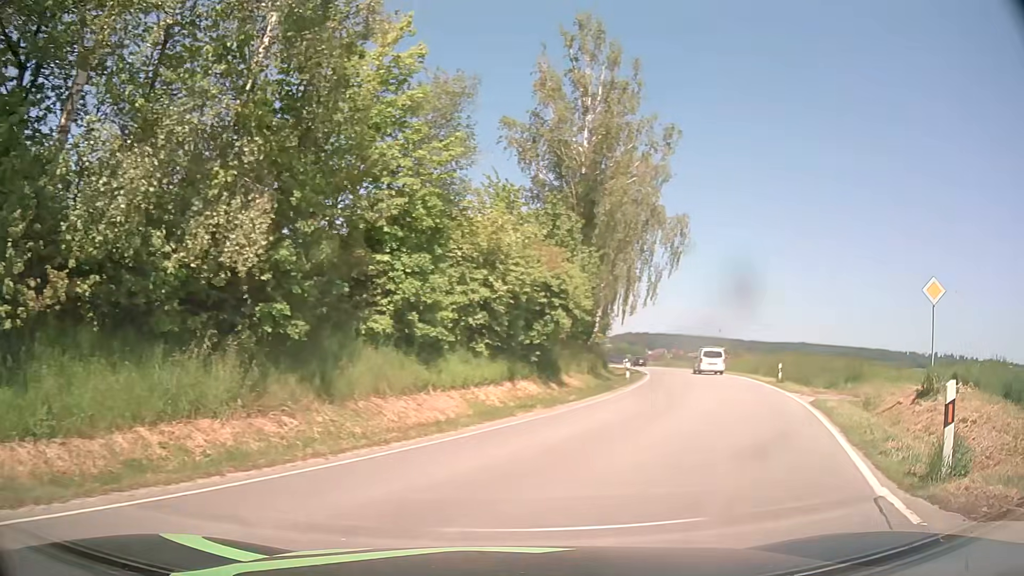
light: Day
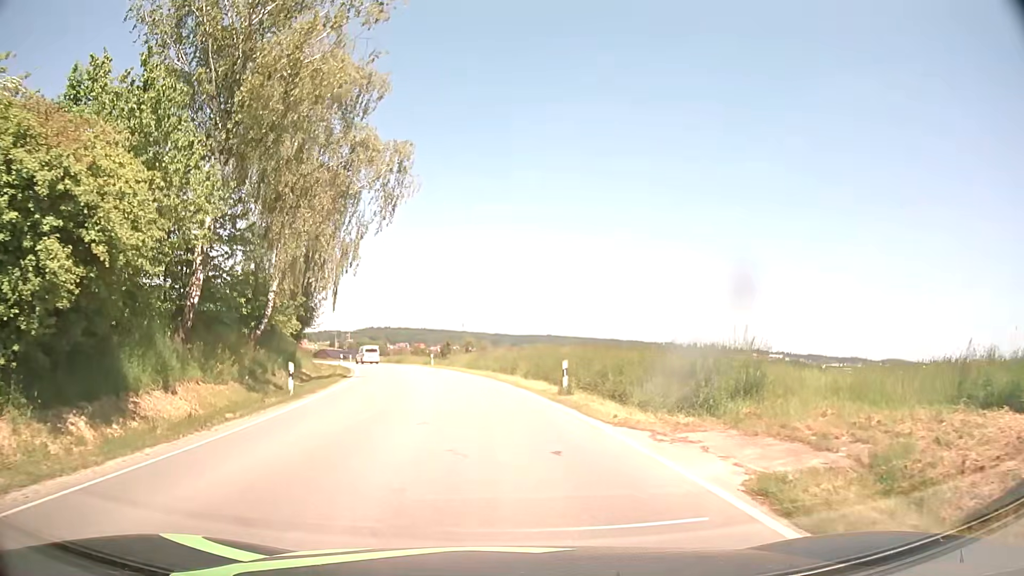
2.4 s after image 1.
(+4.7, +14.7) m; +23°
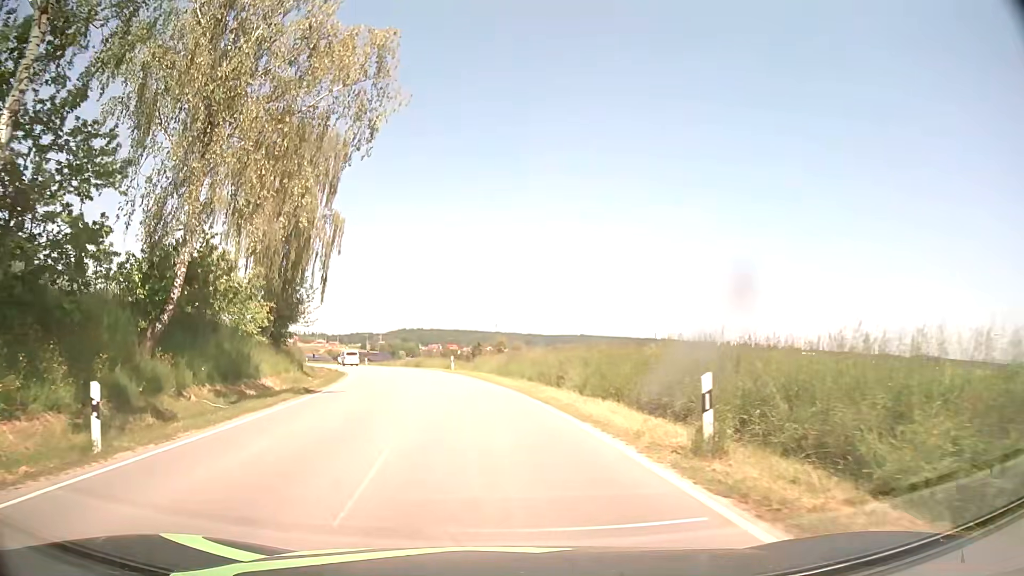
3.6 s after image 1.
(-0.2, +11.6) m; -3°
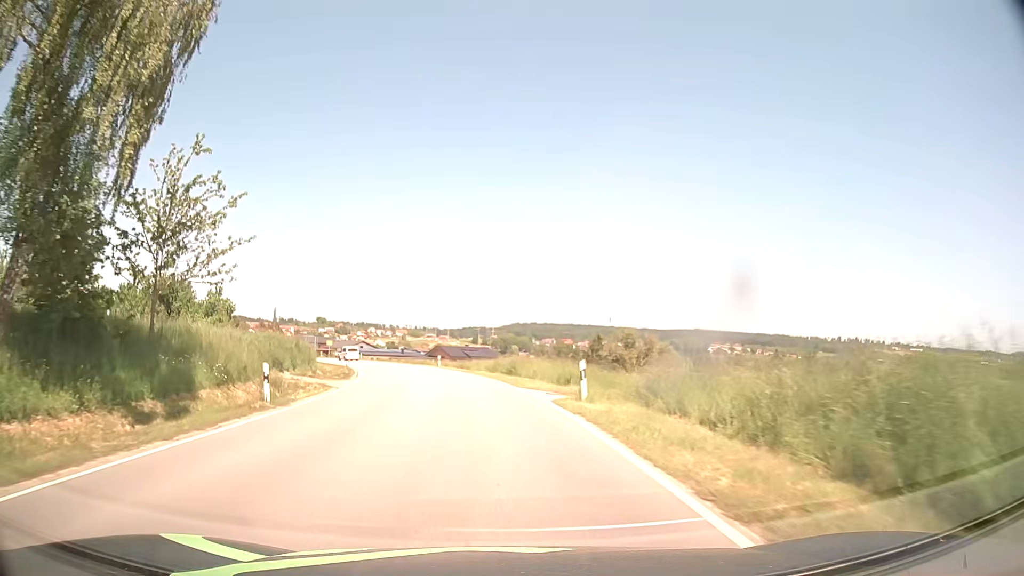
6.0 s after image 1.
(-2.5, +30.4) m; -9°
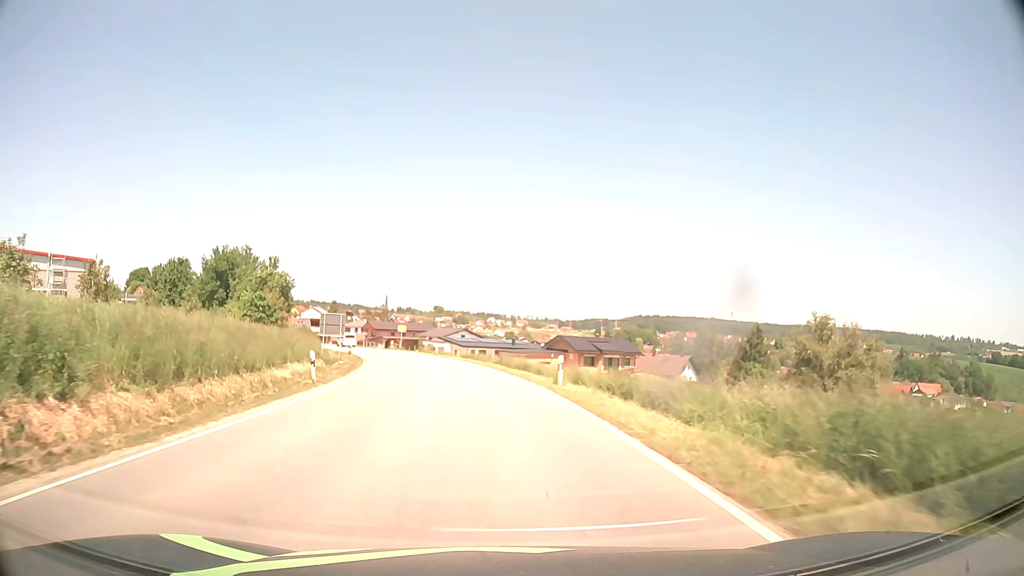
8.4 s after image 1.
(-3.4, +35.8) m; -10°
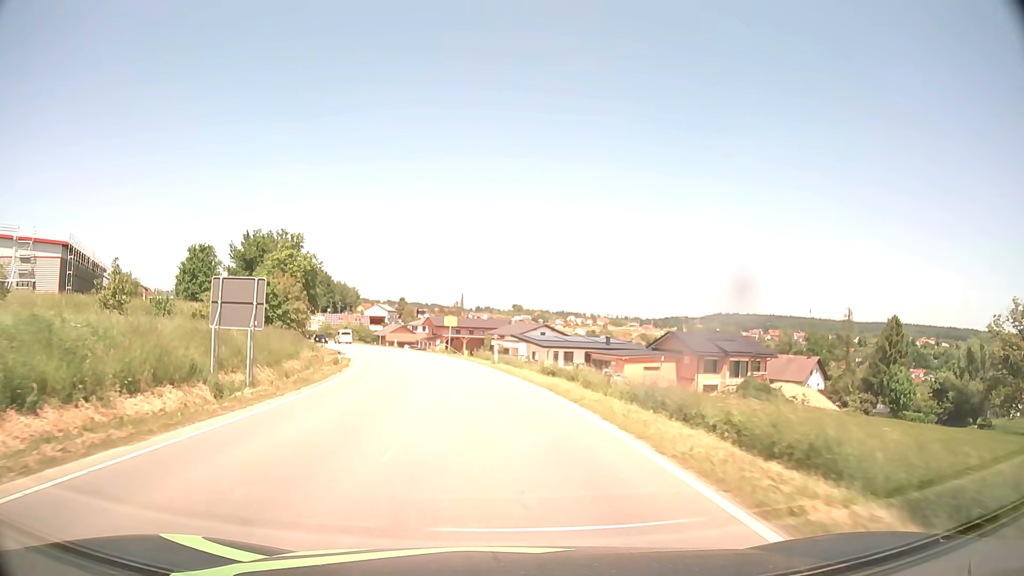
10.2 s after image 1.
(-1.7, +27.7) m; -7°
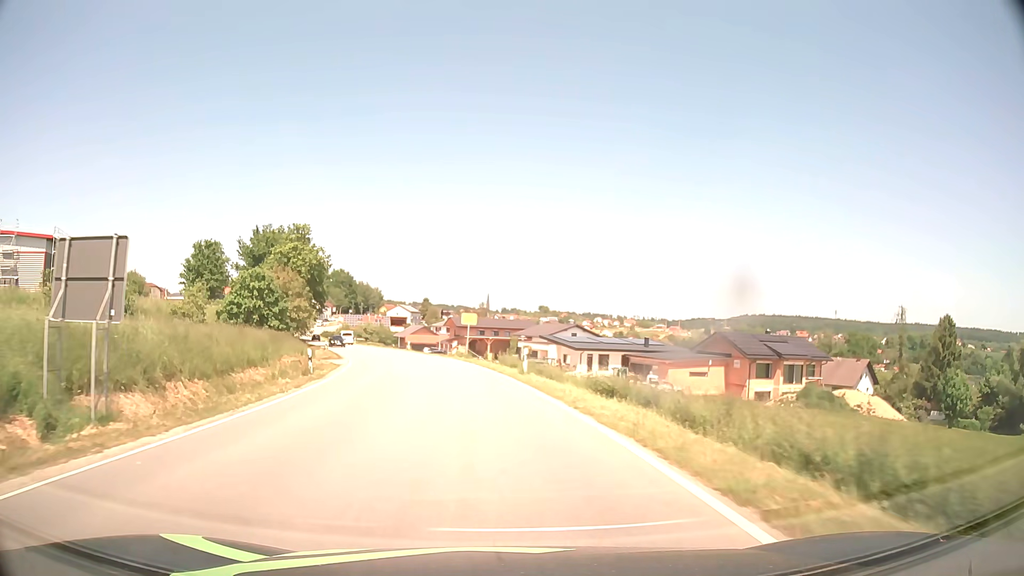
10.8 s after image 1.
(-0.2, +9.2) m; -2°
